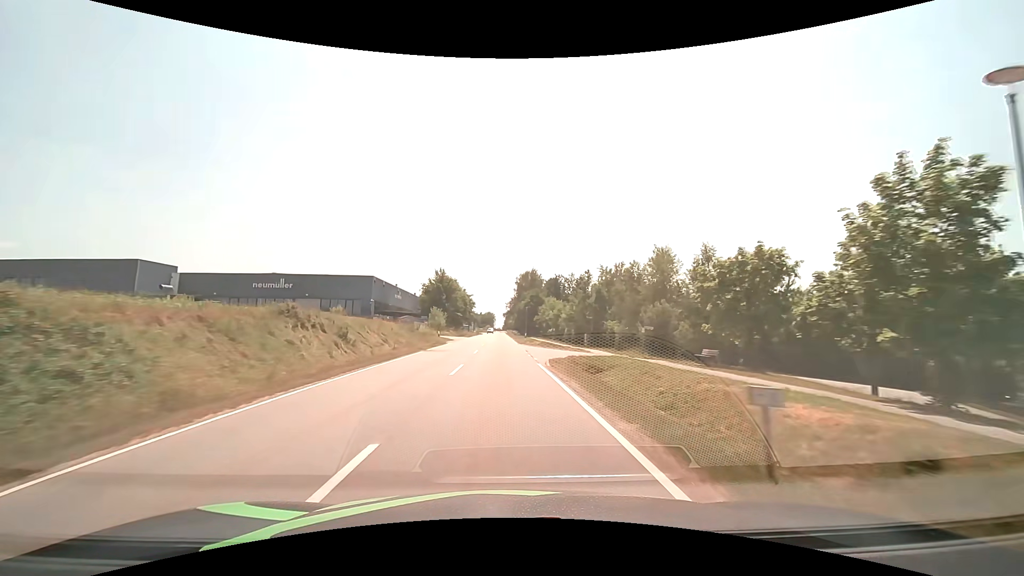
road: tertiary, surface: asphalt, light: Day
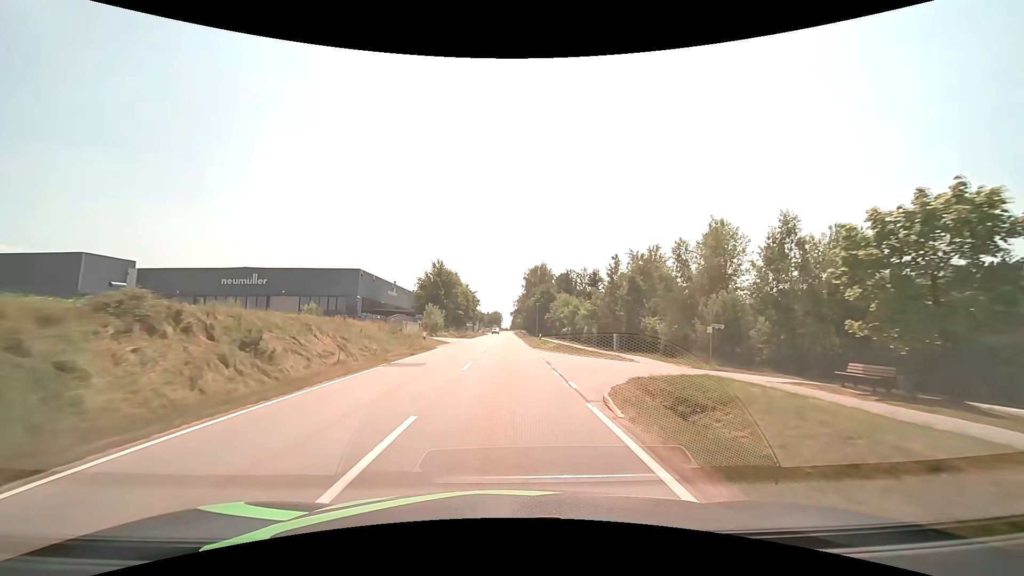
(-0.1, +10.8) m; -1°
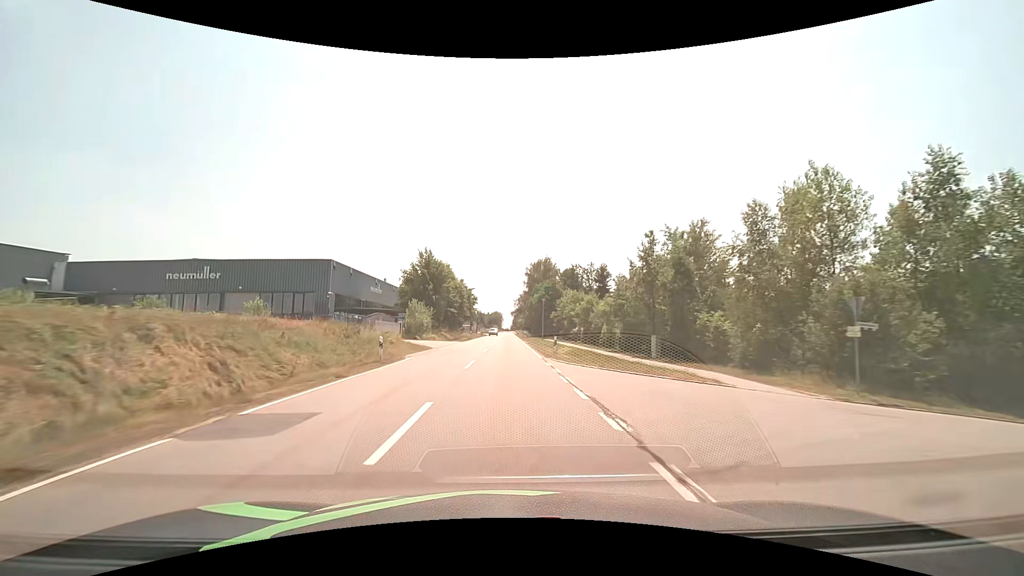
(0.0, +10.8) m; 0°
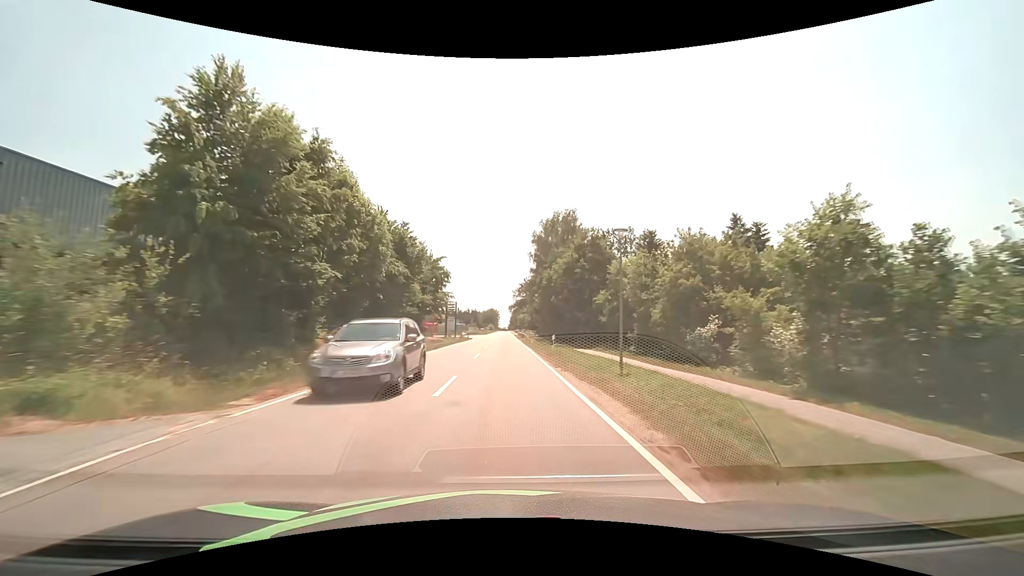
(0.0, +43.6) m; 0°
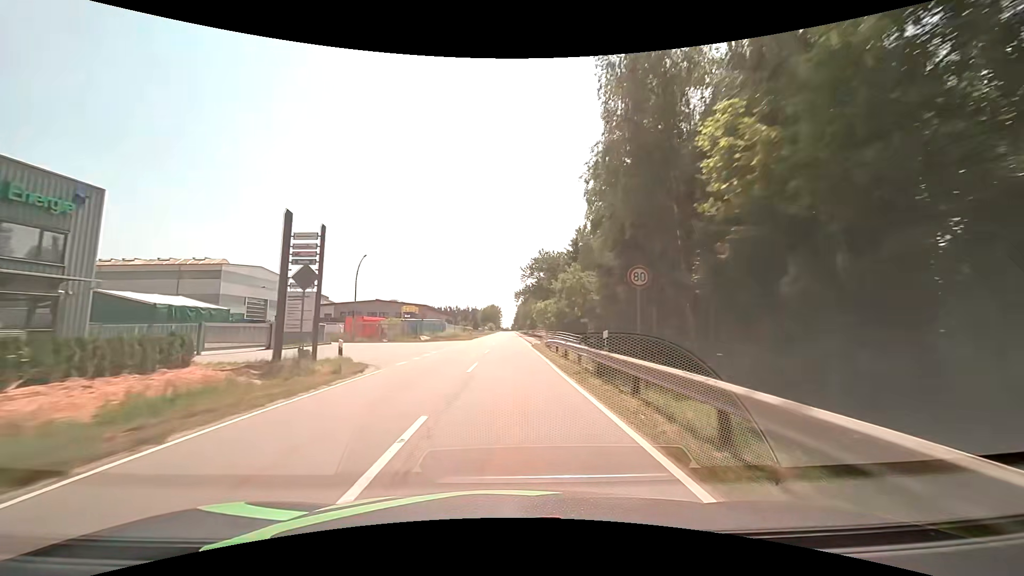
(-0.2, +55.1) m; 0°
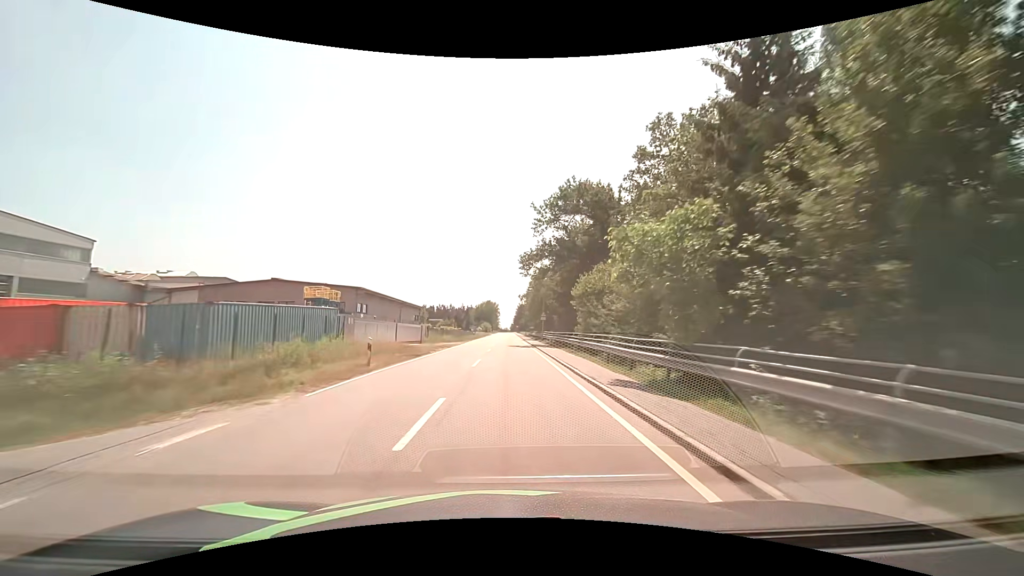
(-0.1, +46.8) m; 0°
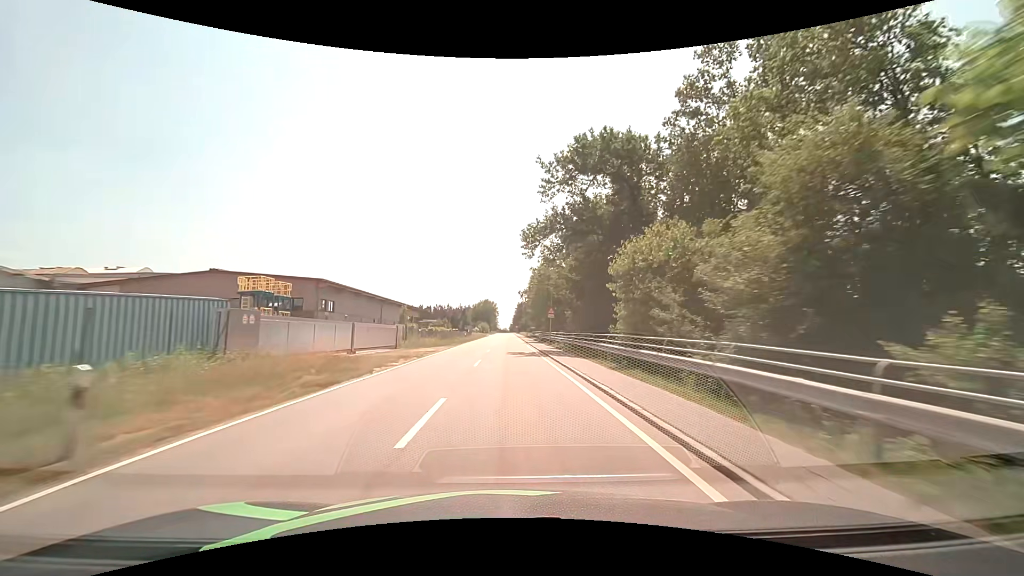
(0.0, +12.0) m; 0°
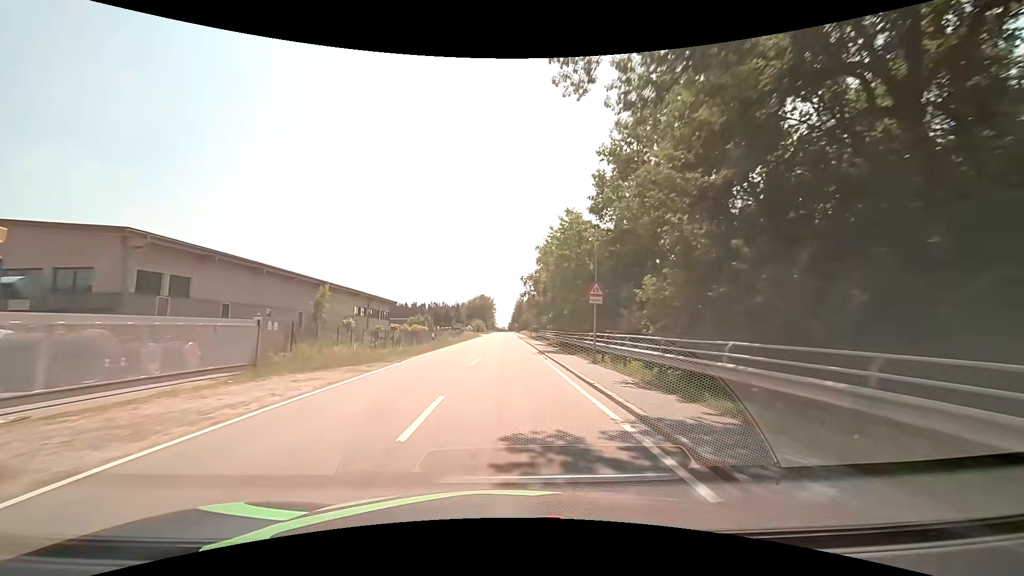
(+0.1, +24.2) m; 0°
(0, +10) (0, +20) (0, +30) (0, +40) (0, +50) (0, +60) (0, +70) (0, +80) (0, +90) (0, +100) m
